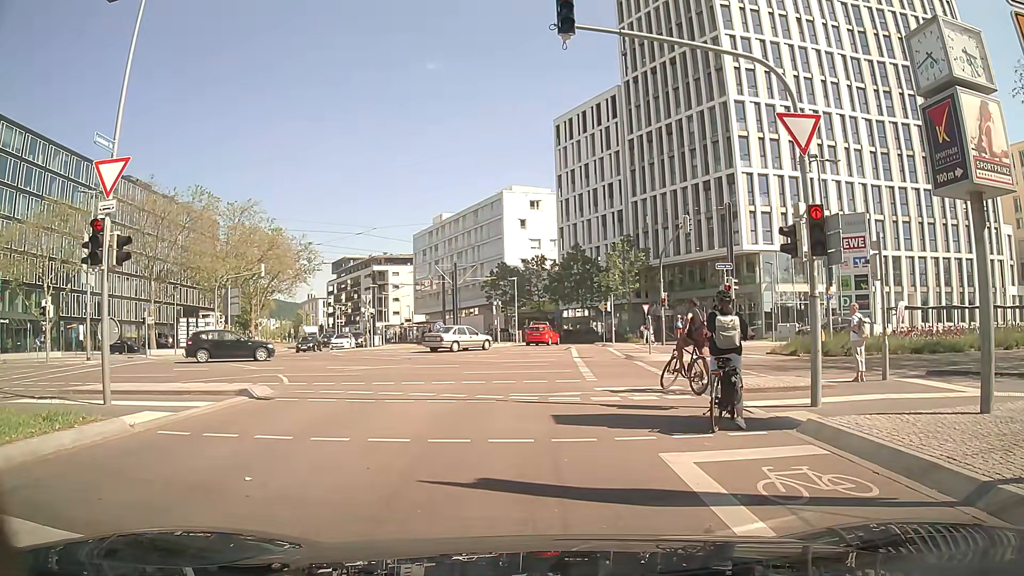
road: residential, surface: asphalt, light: Day
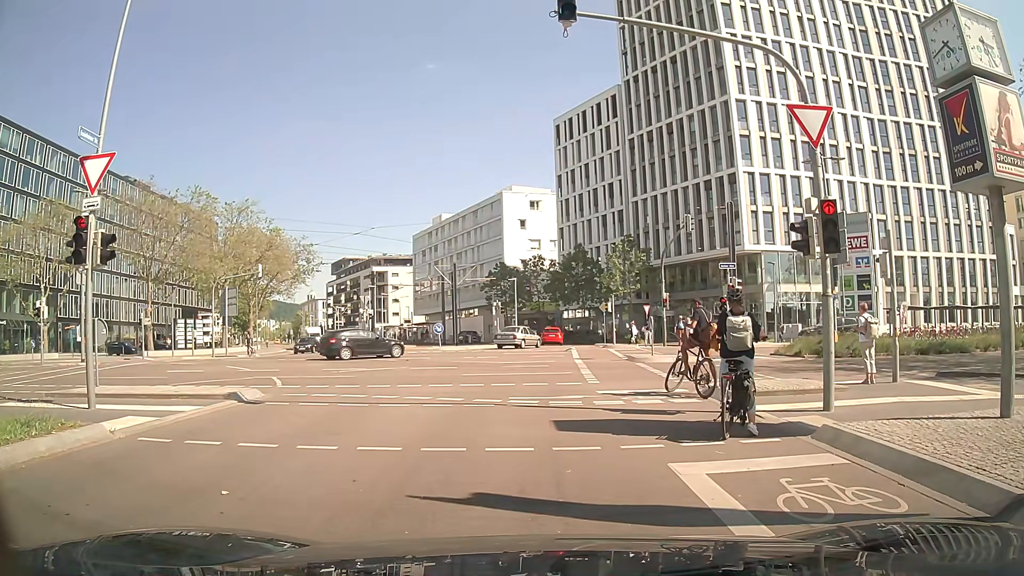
(0.0, +0.5) m; 0°
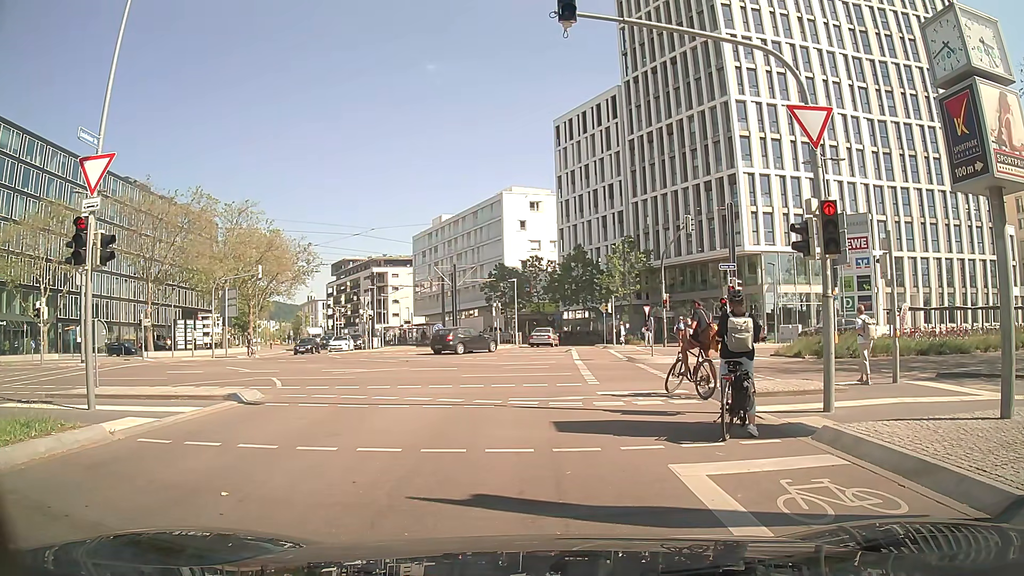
(0.0, +0.1) m; 0°
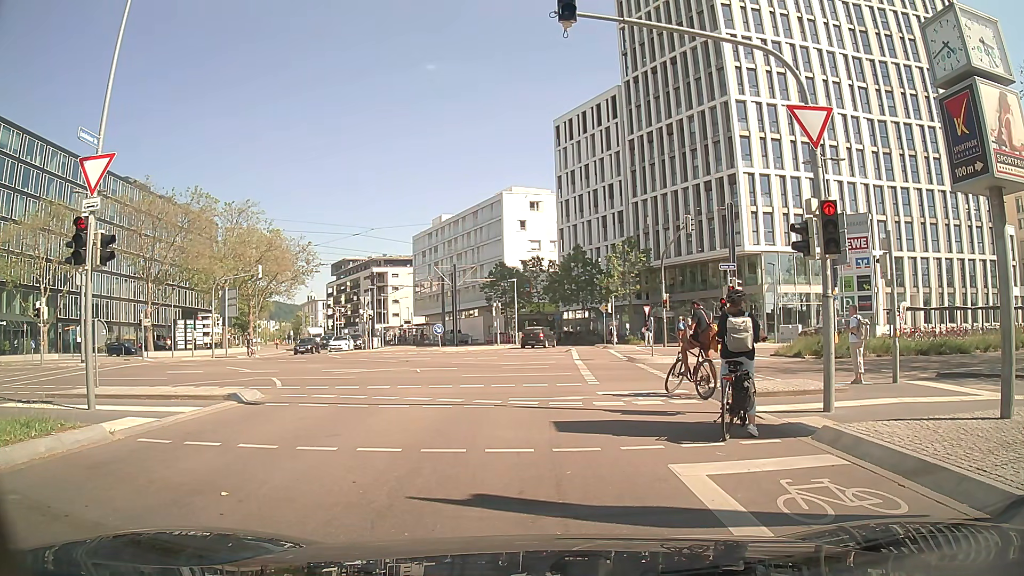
(0.0, 0.0) m; 0°
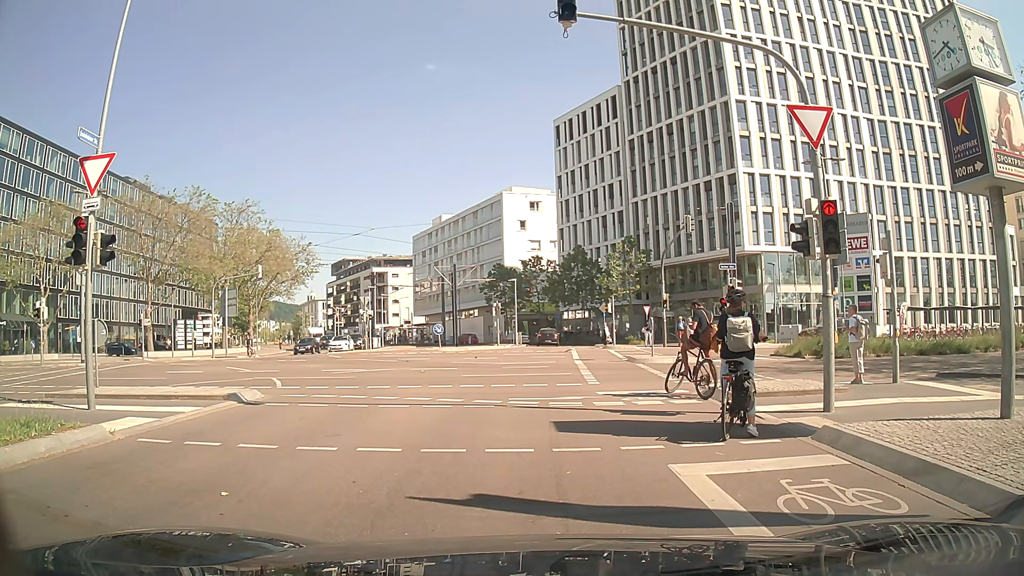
(0.0, 0.0) m; 0°
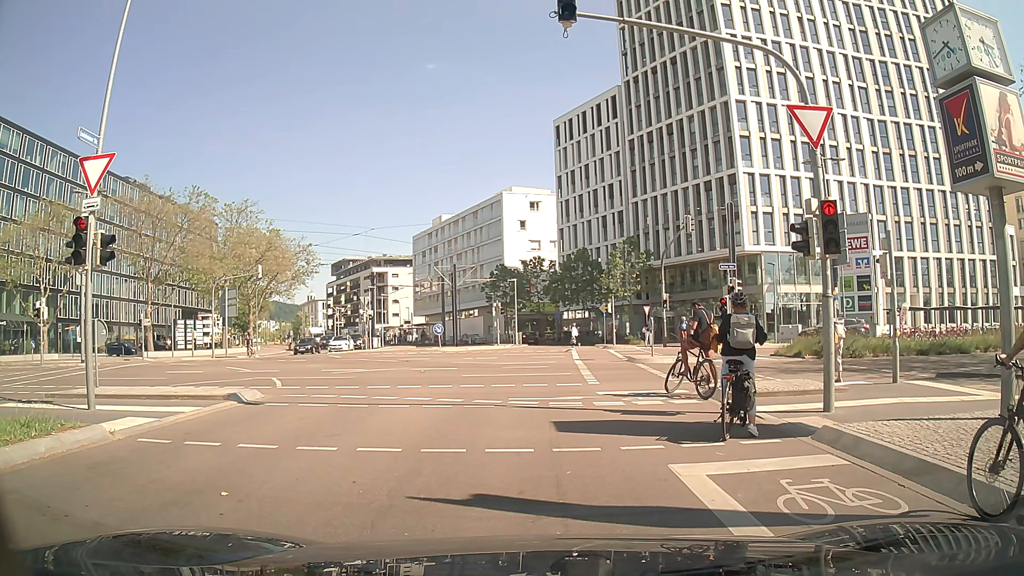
(0.0, 0.0) m; 0°
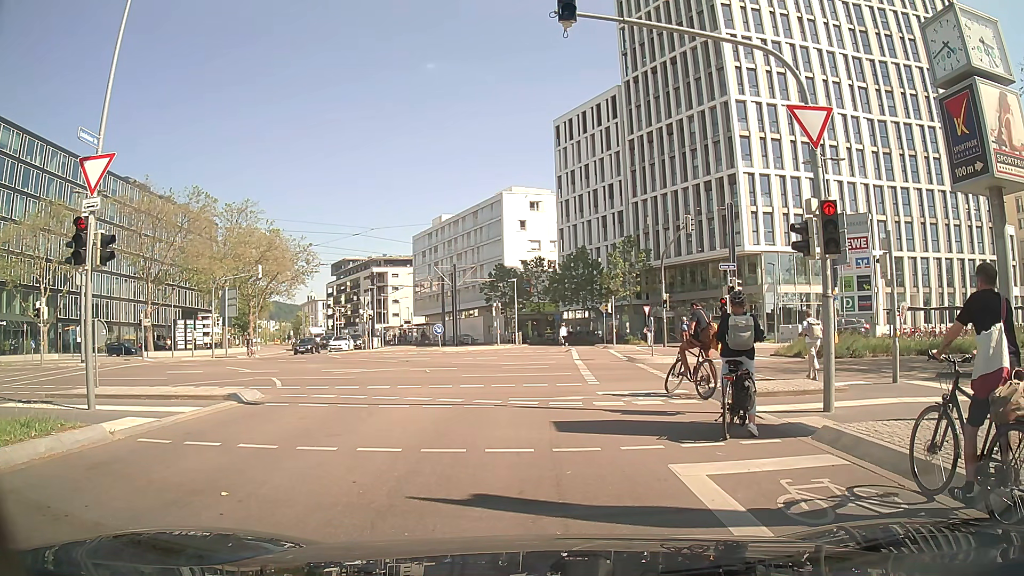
(0.0, 0.0) m; 0°
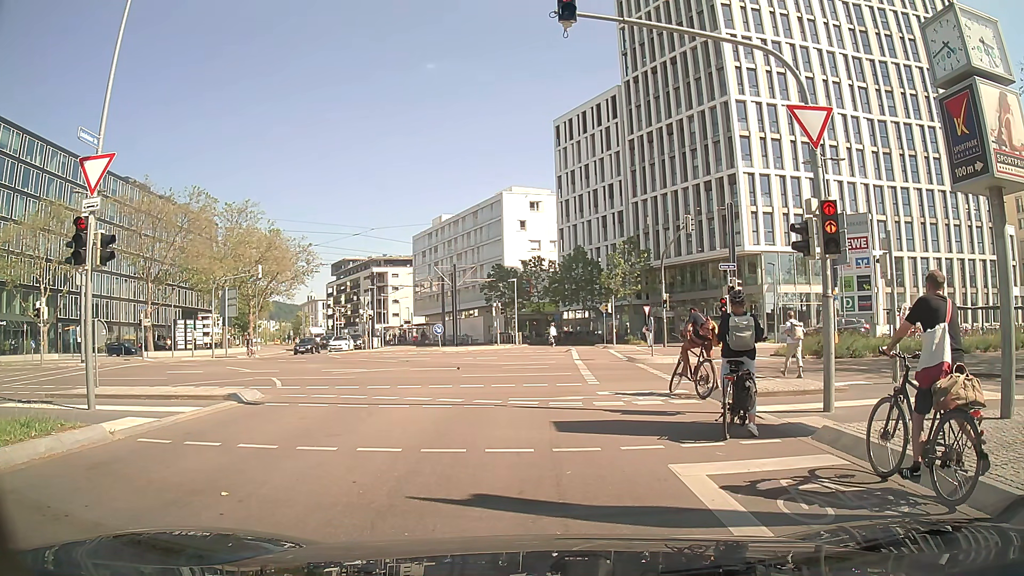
(0.0, 0.0) m; 0°
(-1, +10) (-2, +20) (-2, +30) (-2, +40) (-3, +50) (-3, +60) (-5, +70) (-10, +79) (-15, +87) (-20, +96) m
